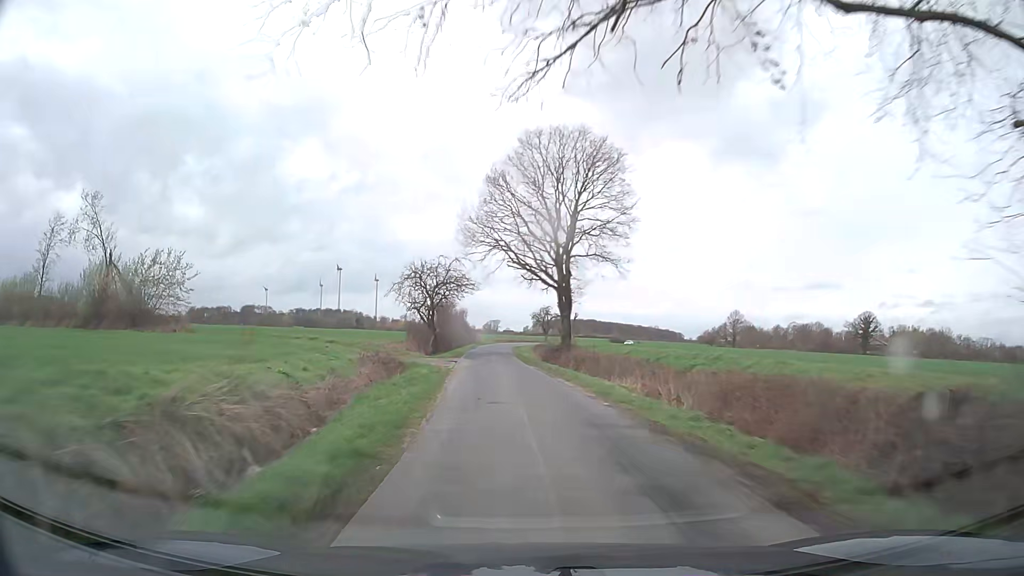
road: unclassified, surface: asphalt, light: Day
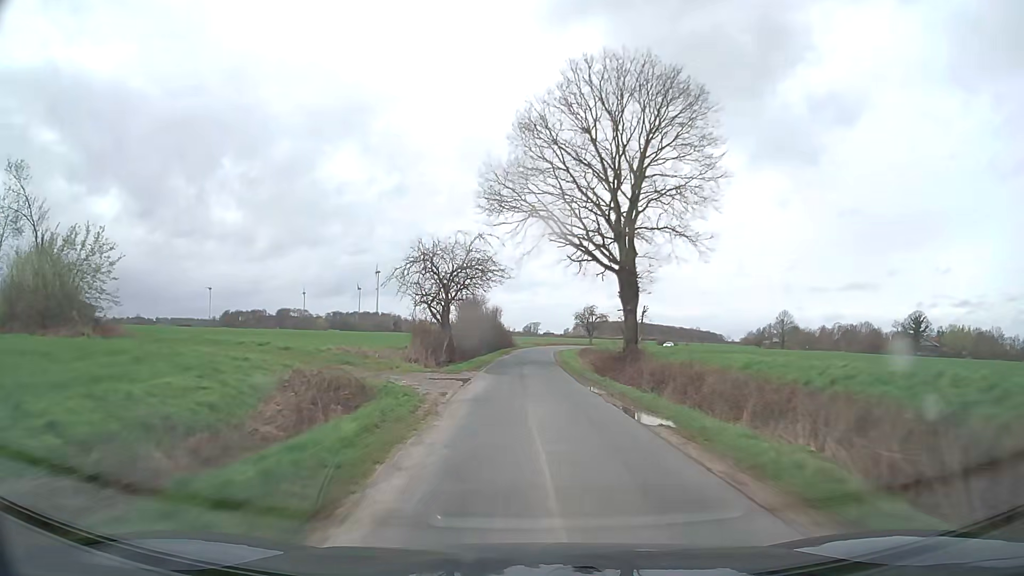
(-0.5, +12.4) m; -4°
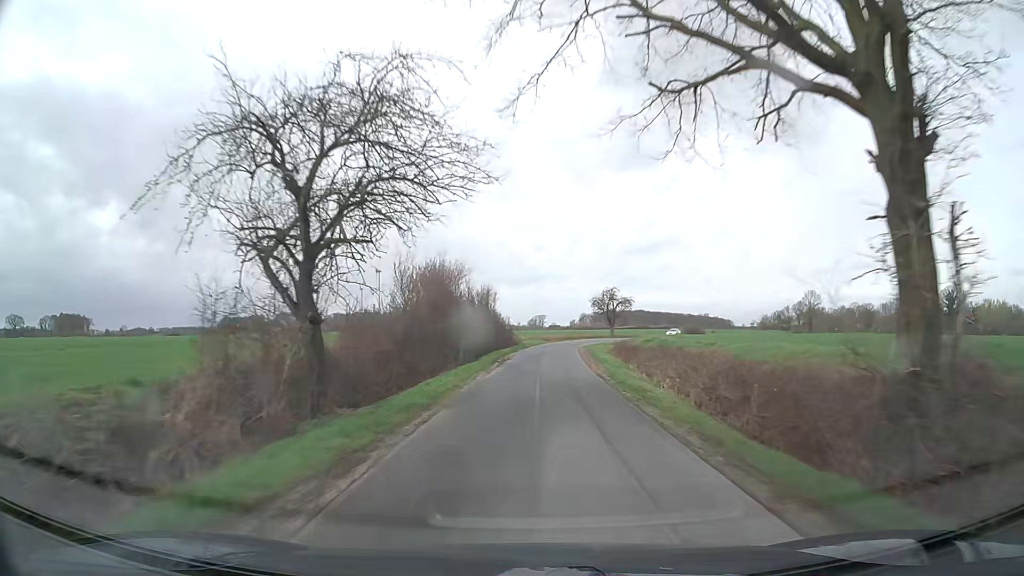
(-0.4, +23.3) m; -1°
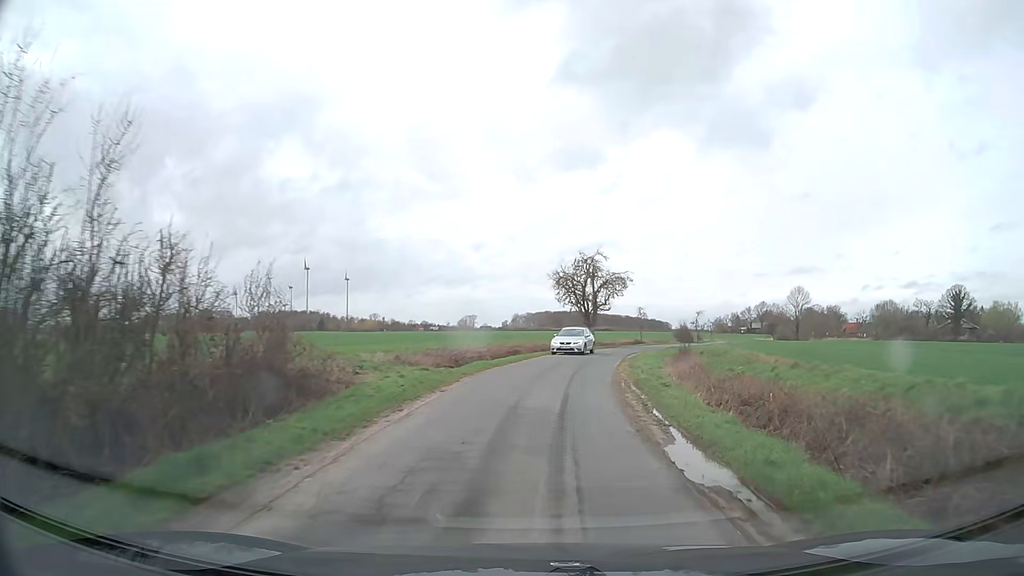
(+1.6, +45.7) m; +6°
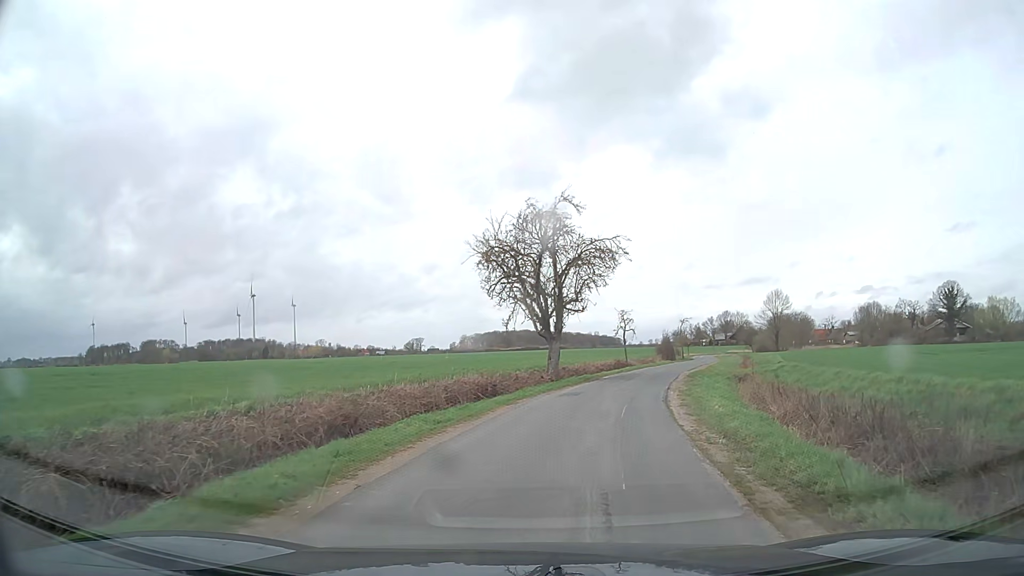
(+1.5, +24.8) m; +3°
